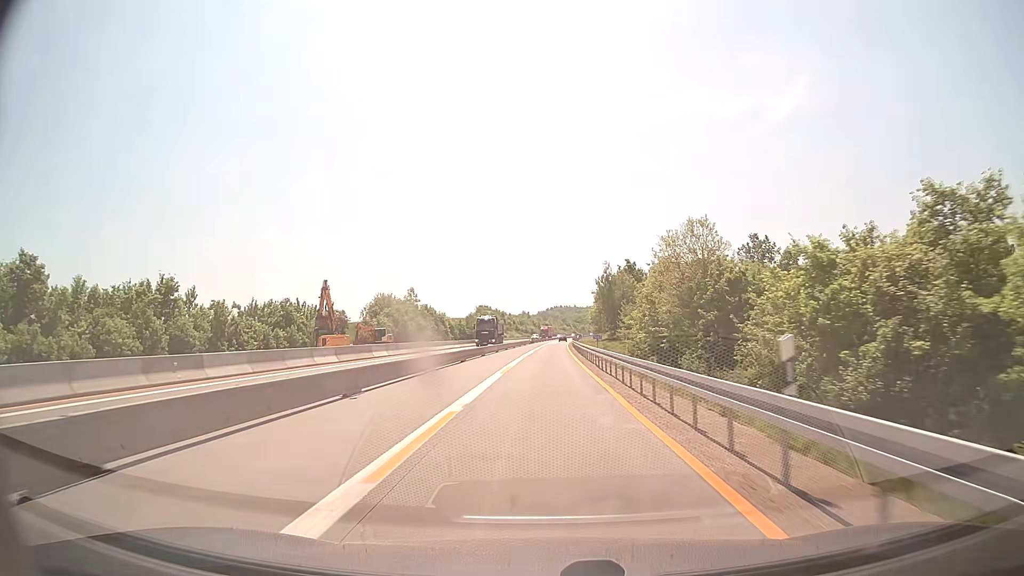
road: motorway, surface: concrete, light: Day
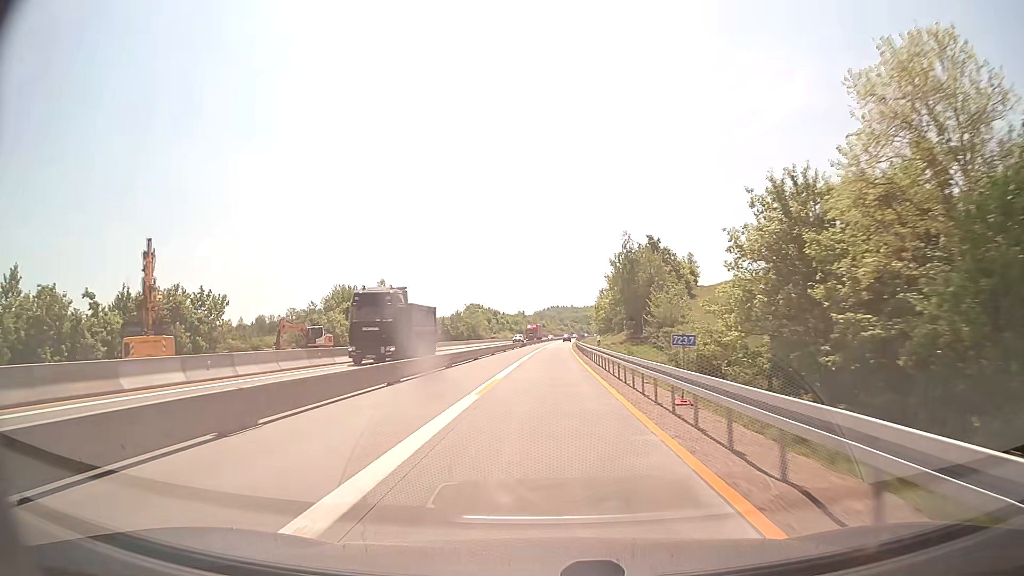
(+0.1, +26.0) m; 0°
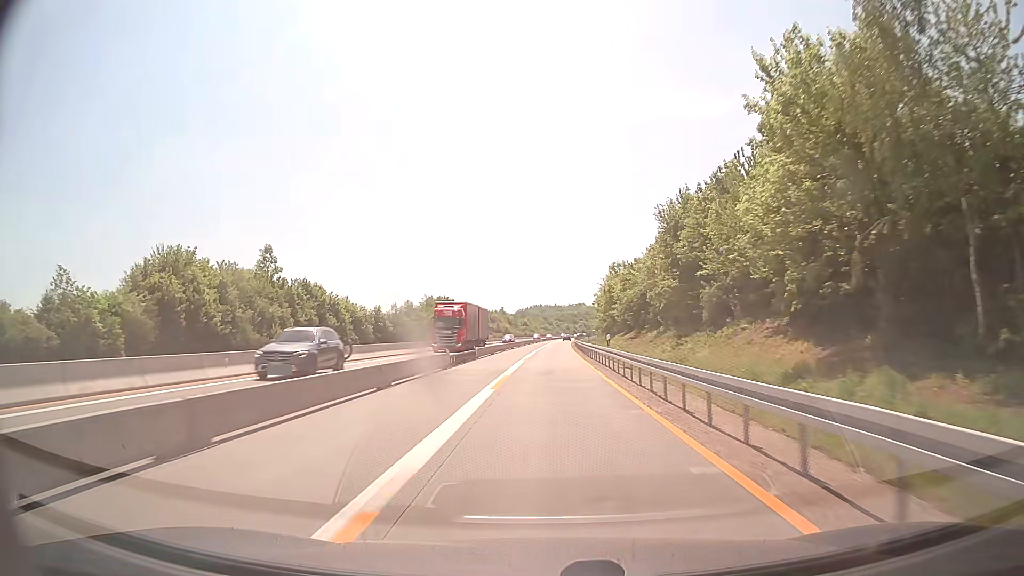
(+0.4, +52.0) m; +1°
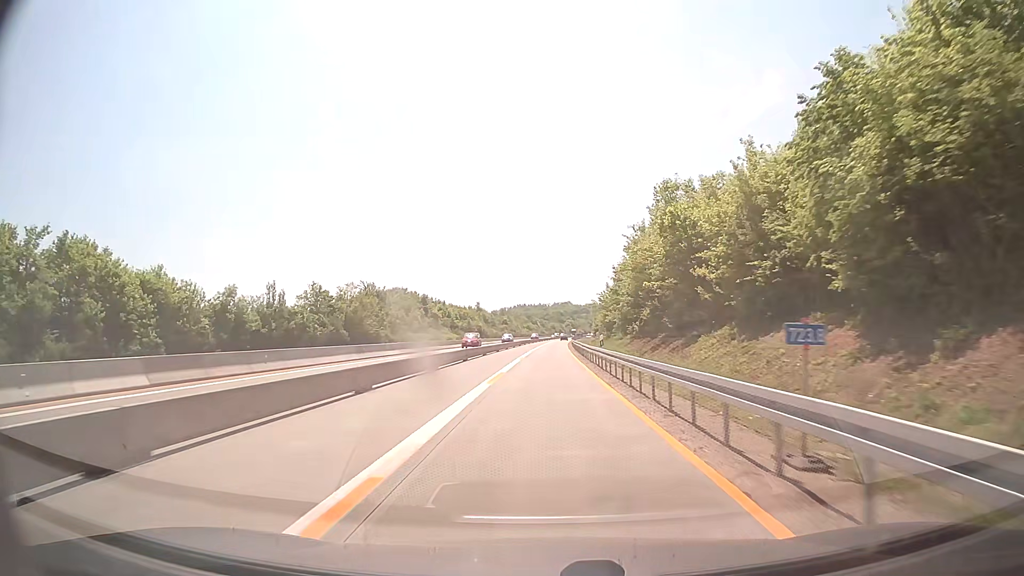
(+0.8, +52.0) m; +2°
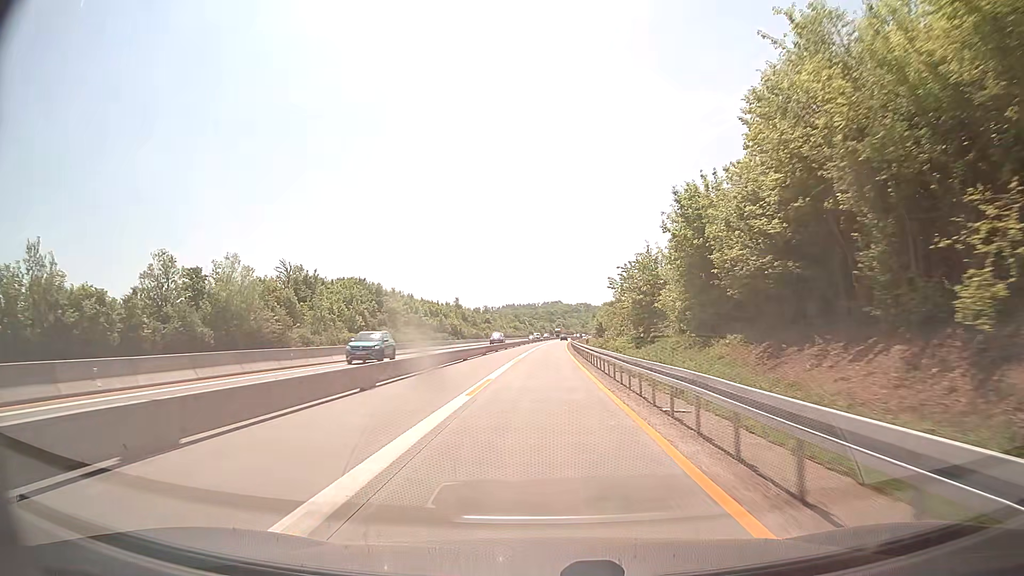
(+0.1, +39.0) m; +1°
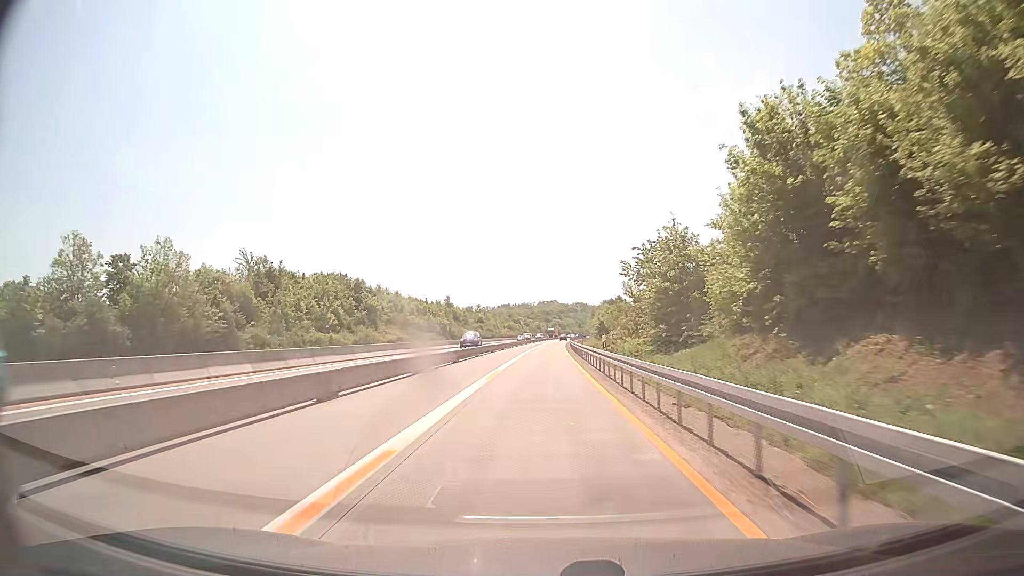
(0.0, +13.0) m; 0°
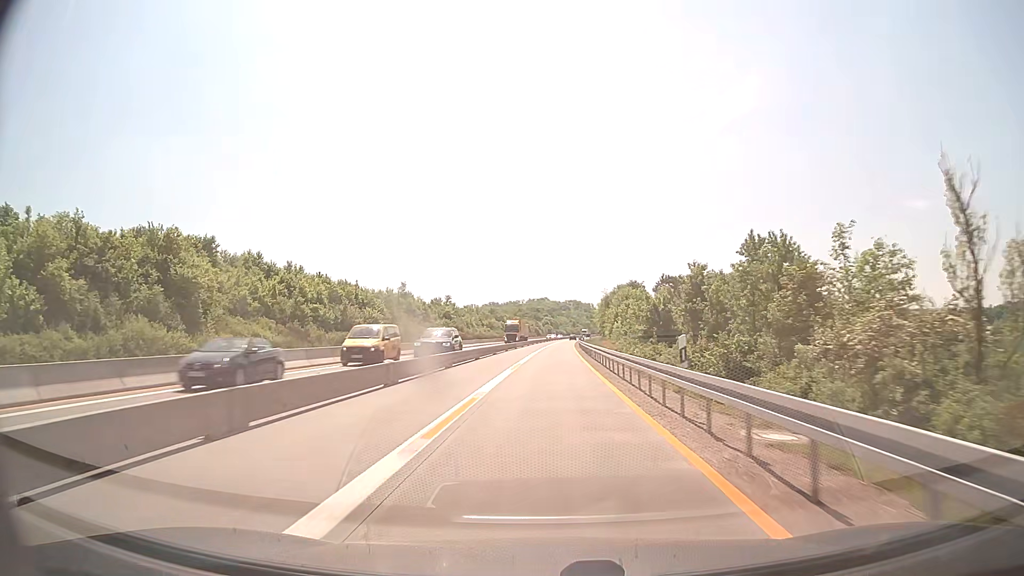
(+0.4, +65.1) m; +1°
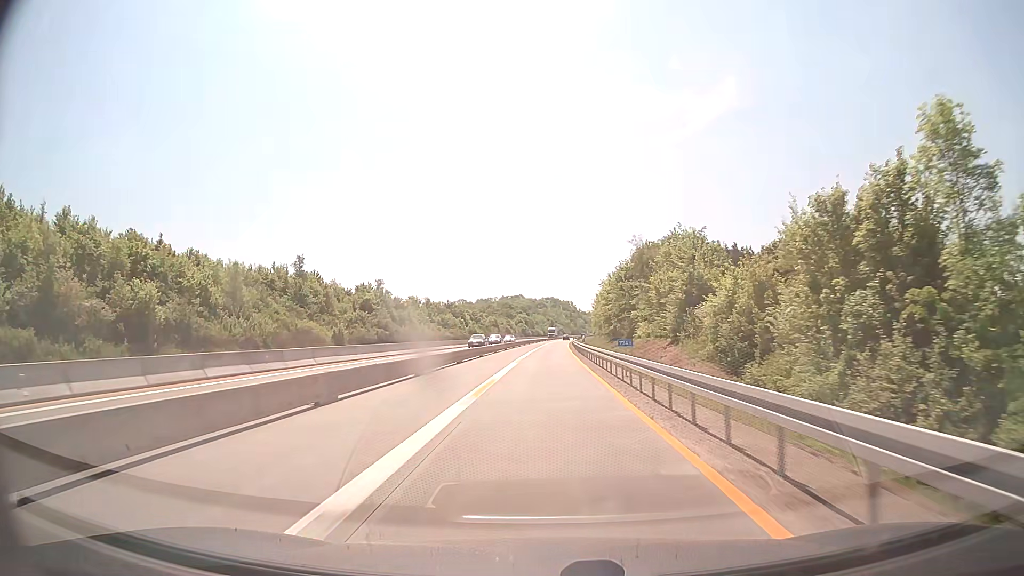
(+1.3, +65.2) m; +2°
(0, +10) (0, +20) (0, +30) (0, +40) (0, +50) (+1, +60) (+1, +70) (+1, +80) (+1, +90) (+2, +100) m
